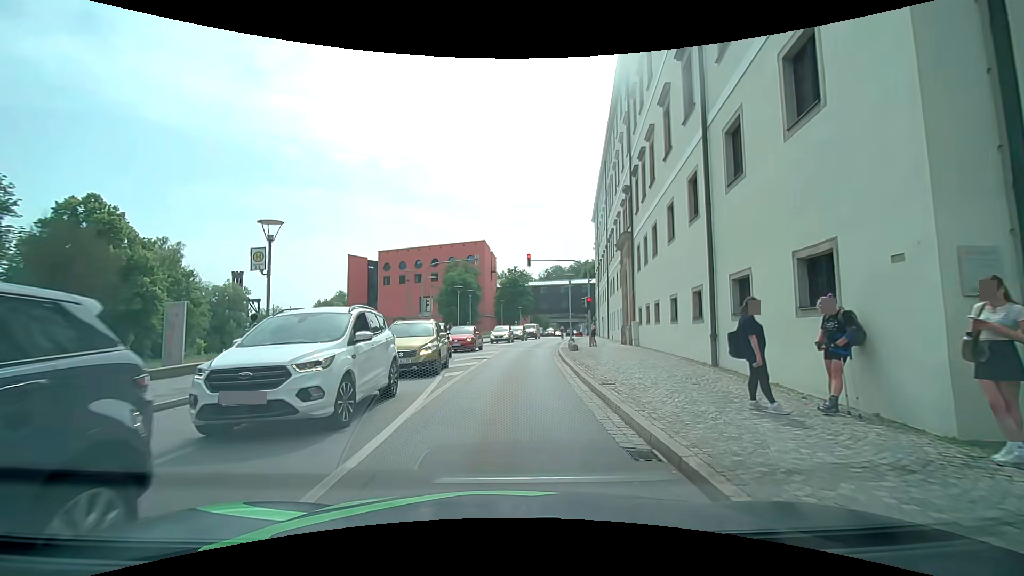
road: tertiary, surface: asphalt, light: Day
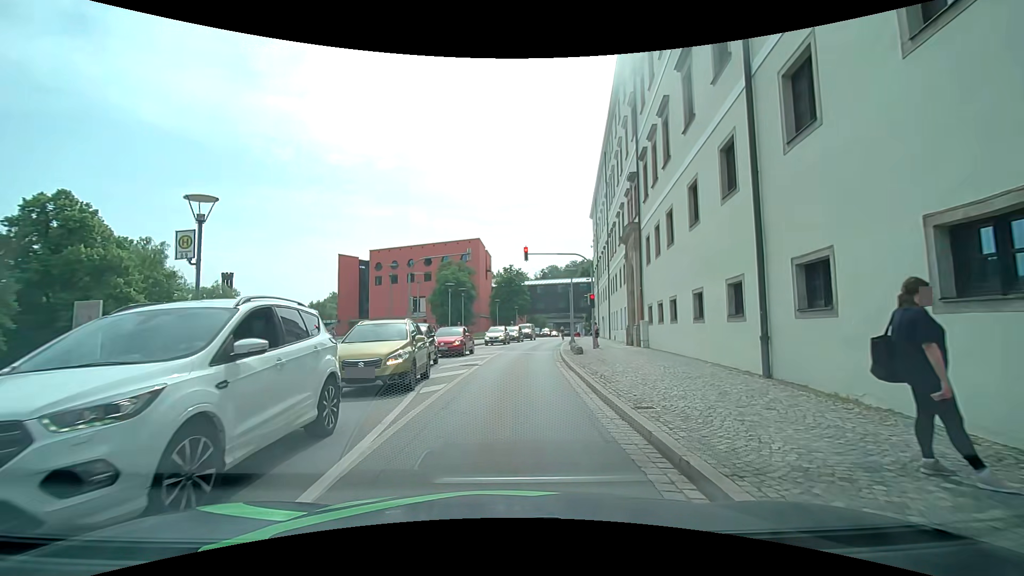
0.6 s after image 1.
(-0.1, +3.1) m; -1°
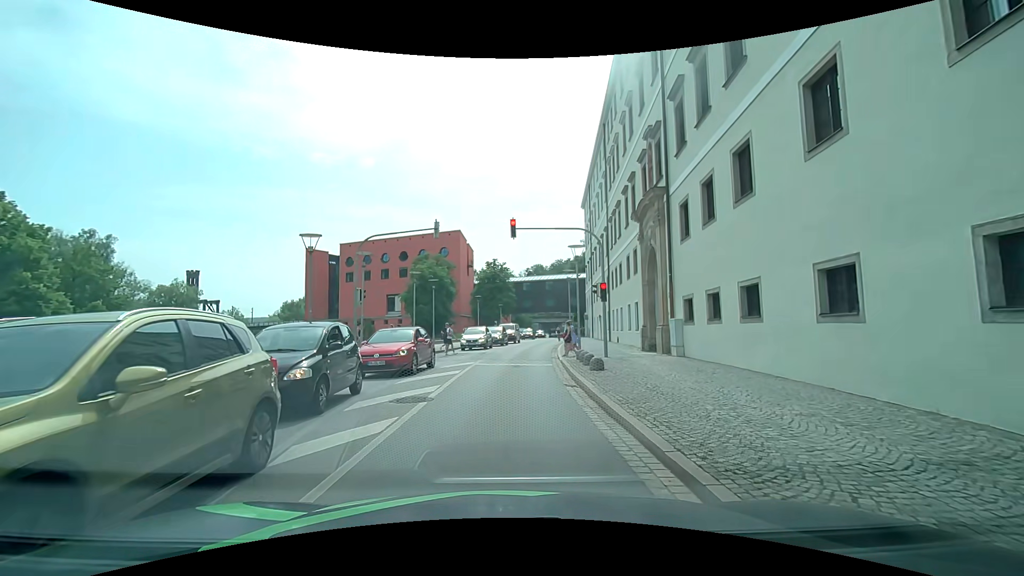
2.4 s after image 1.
(0.0, +8.1) m; +2°
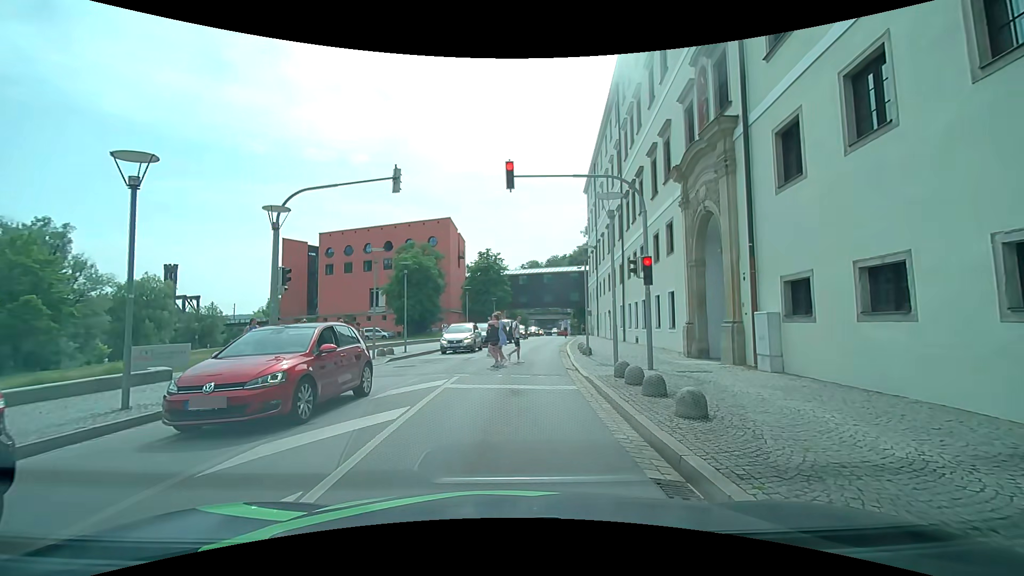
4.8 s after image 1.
(0.0, +7.5) m; +1°
